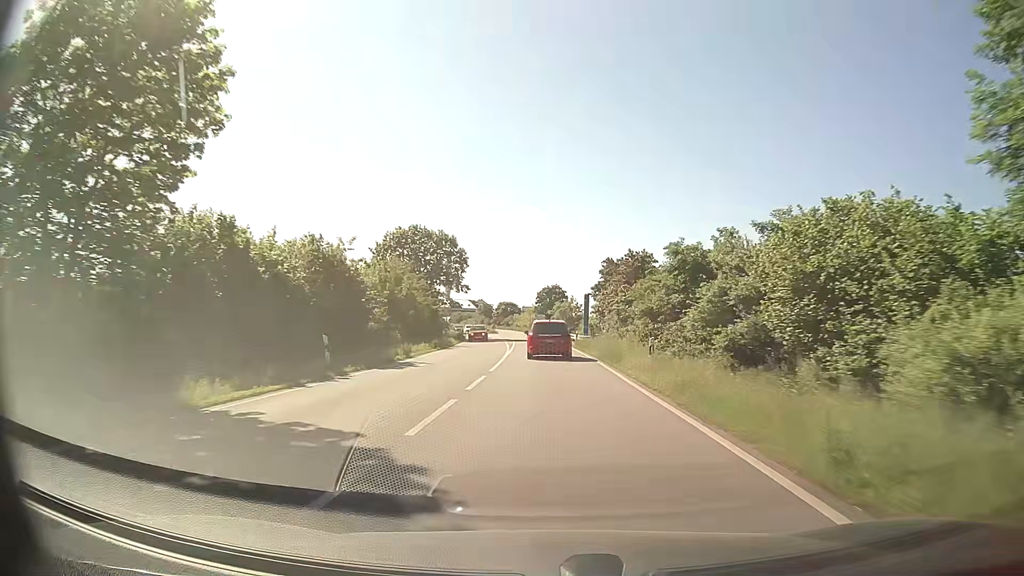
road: primary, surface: asphalt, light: Day
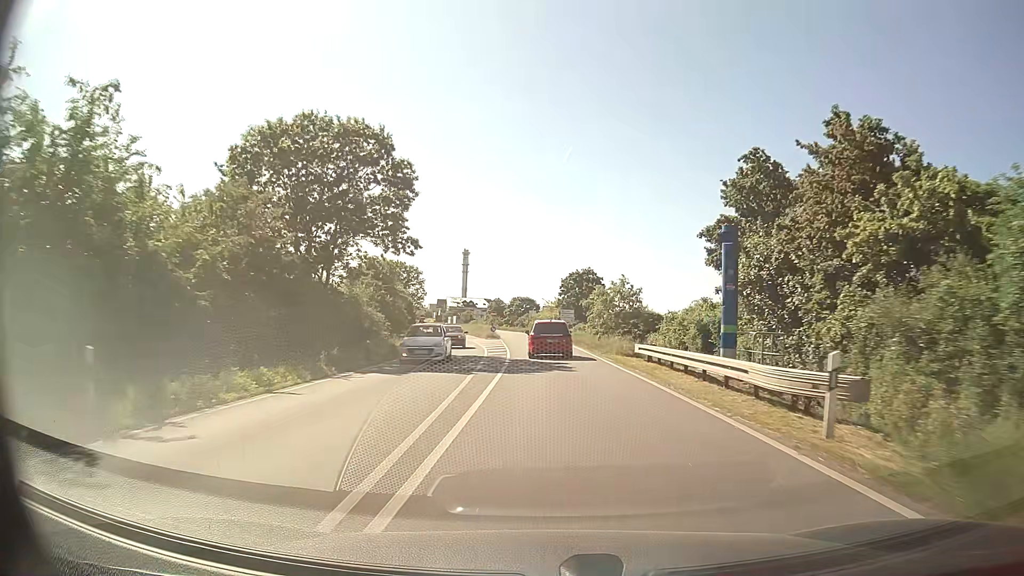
(-0.6, +41.0) m; -2°
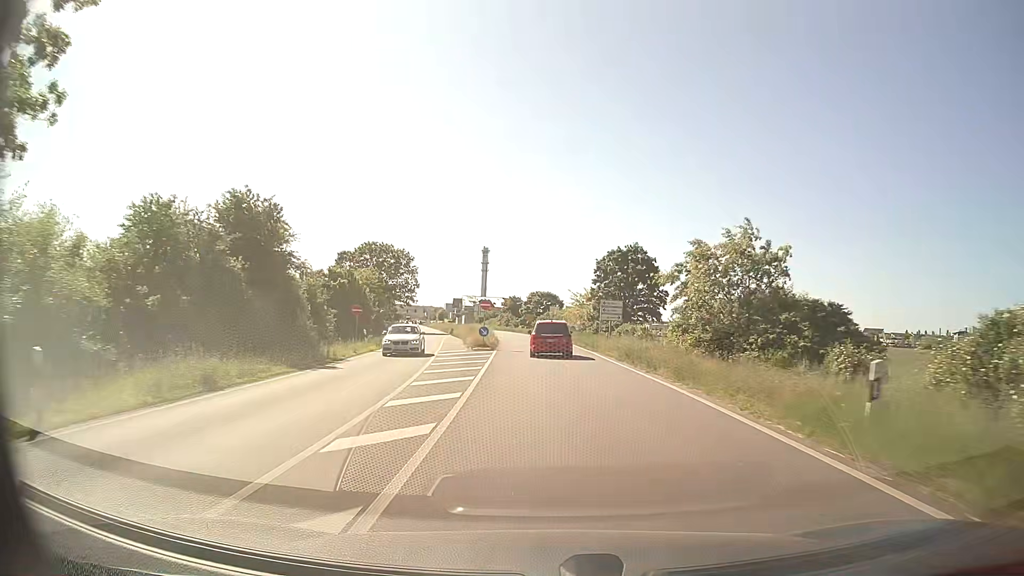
(-0.4, +30.1) m; -2°
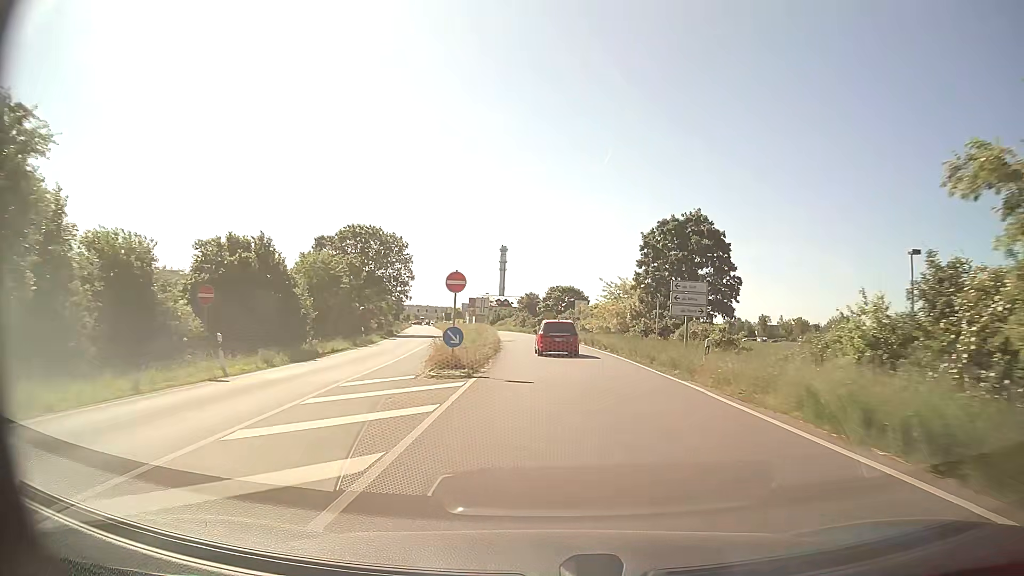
(-0.3, +19.7) m; -2°
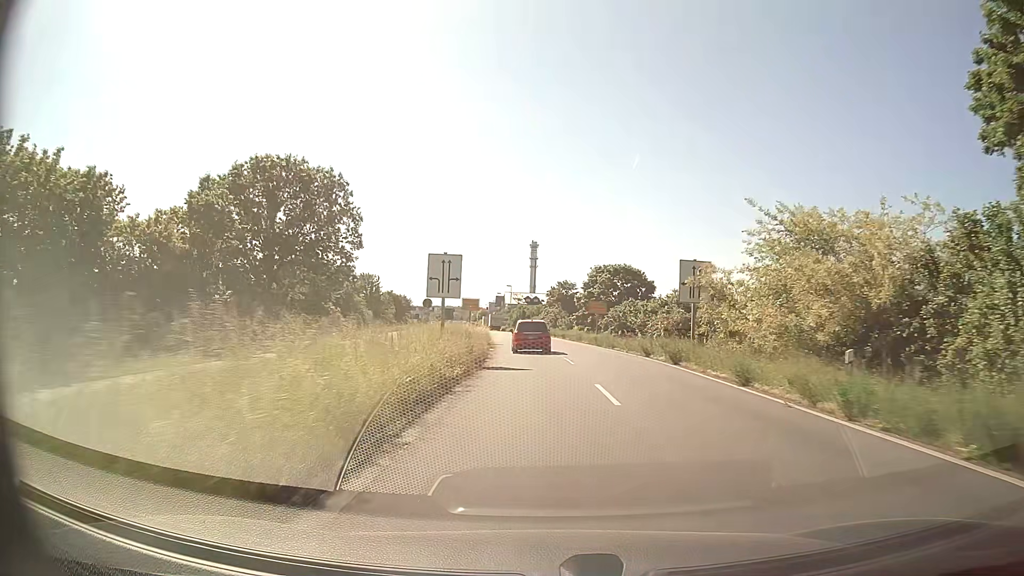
(-0.8, +38.7) m; -3°
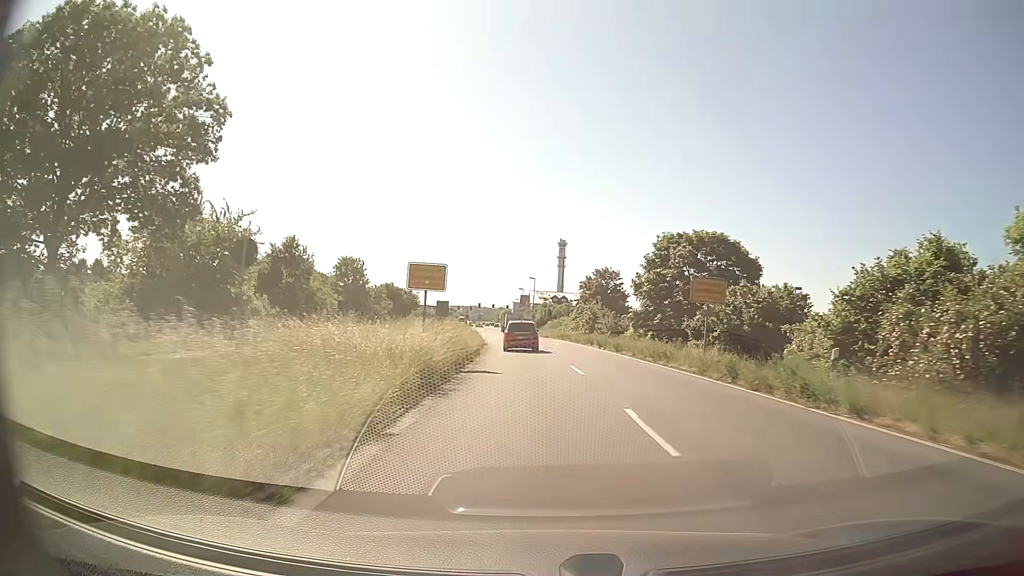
(-0.5, +28.3) m; -2°
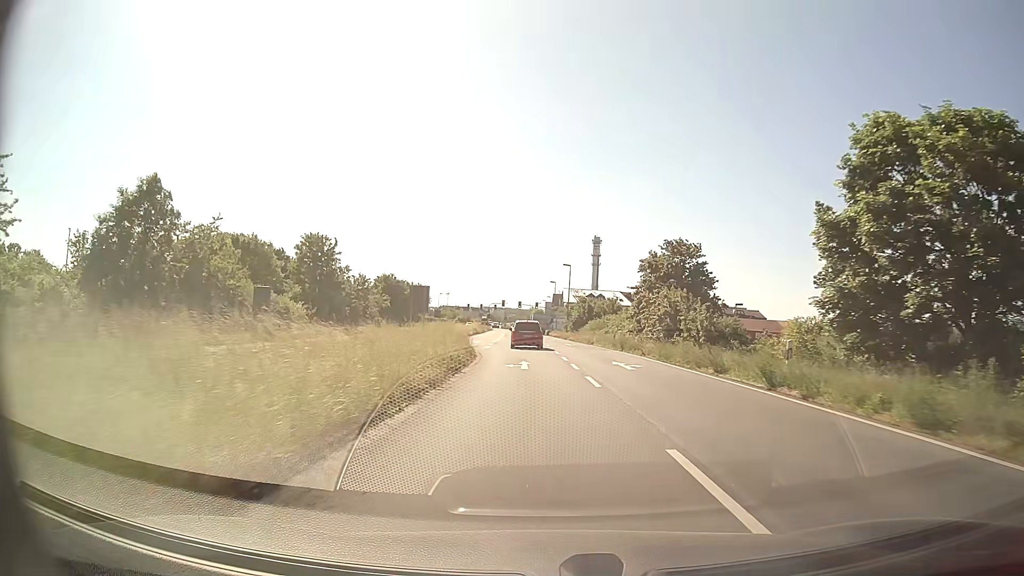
(-0.7, +27.8) m; -2°
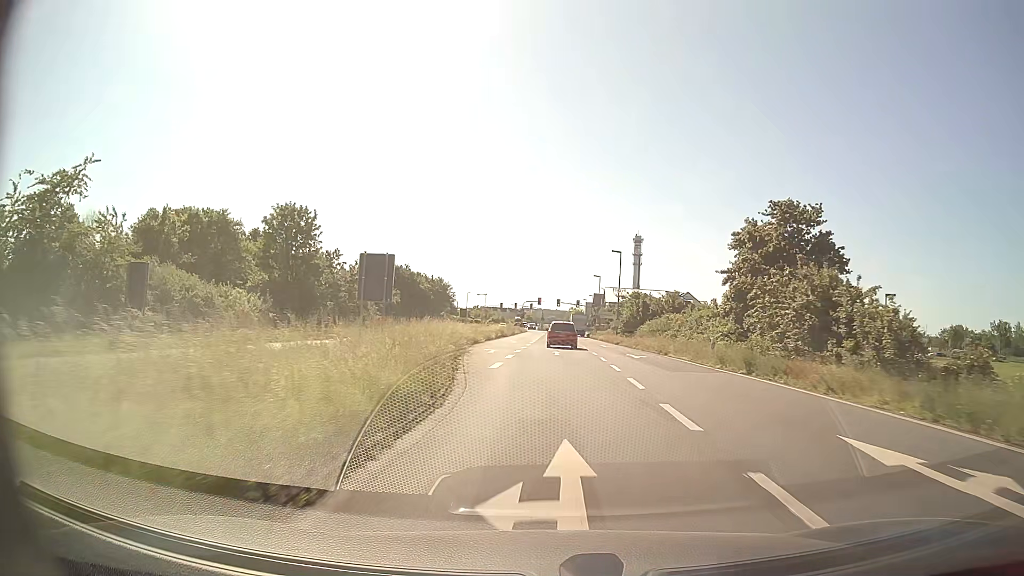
(-0.6, +18.2) m; -4°
